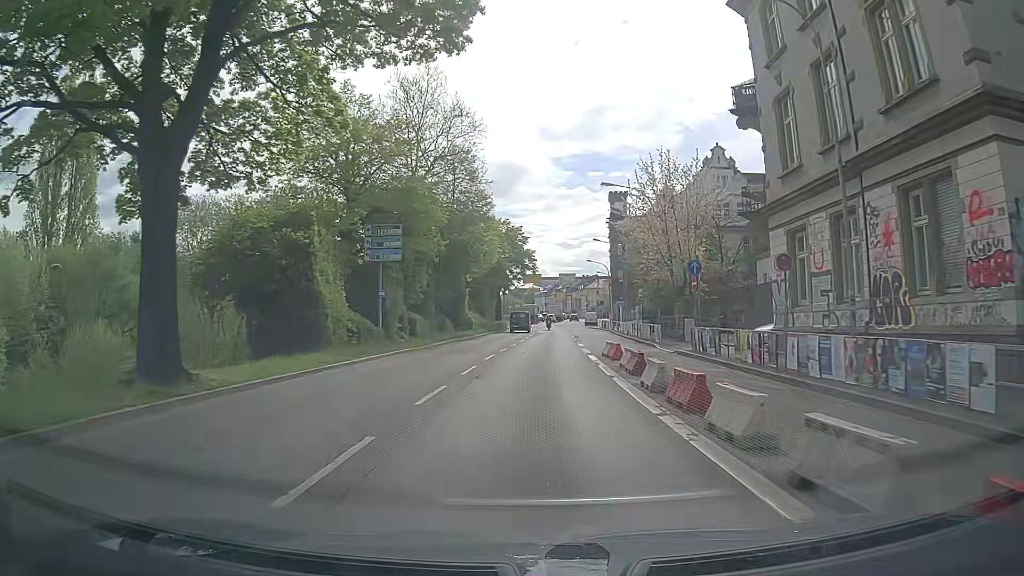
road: trunk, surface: asphalt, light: Day
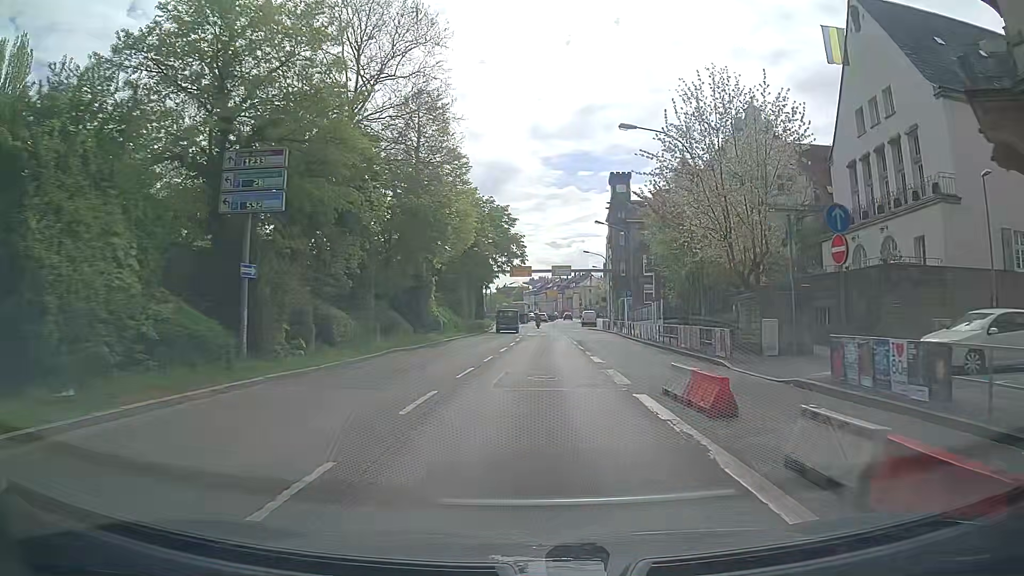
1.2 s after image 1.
(-0.1, +13.4) m; 0°
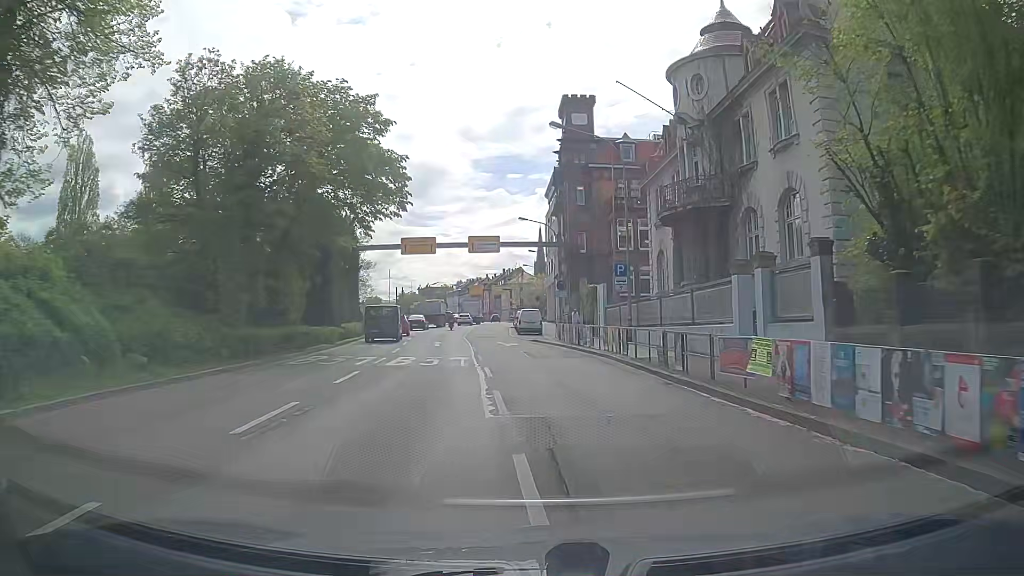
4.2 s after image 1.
(+1.5, +32.0) m; +7°
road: primary
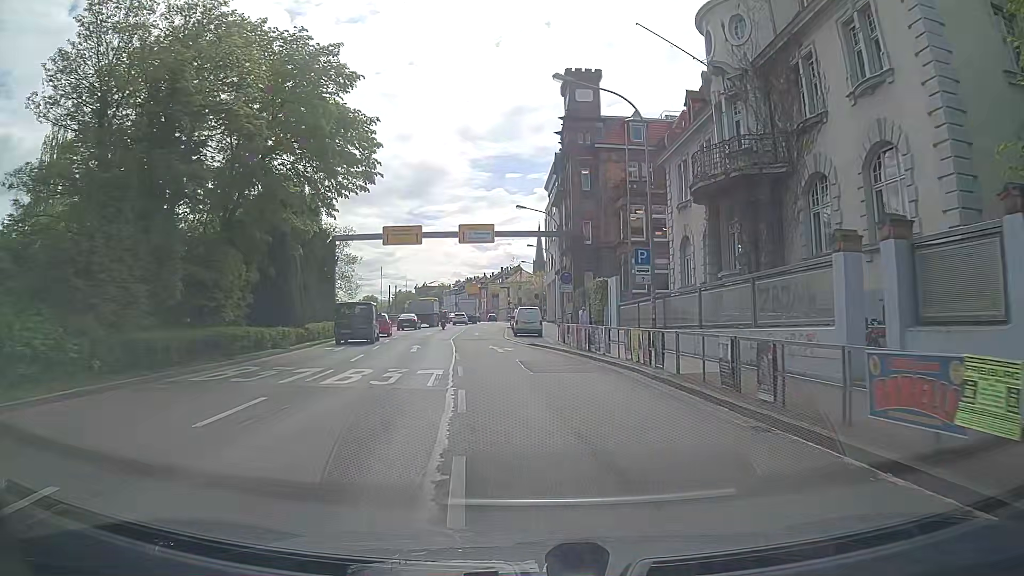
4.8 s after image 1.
(-0.2, +6.2) m; -2°
(0, +10) (0, +20) (-1, +30) (-2, +40) (-2, +50) (-3, +60) (-3, +70) (-3, +80) (-4, +90) (-4, +100) m
